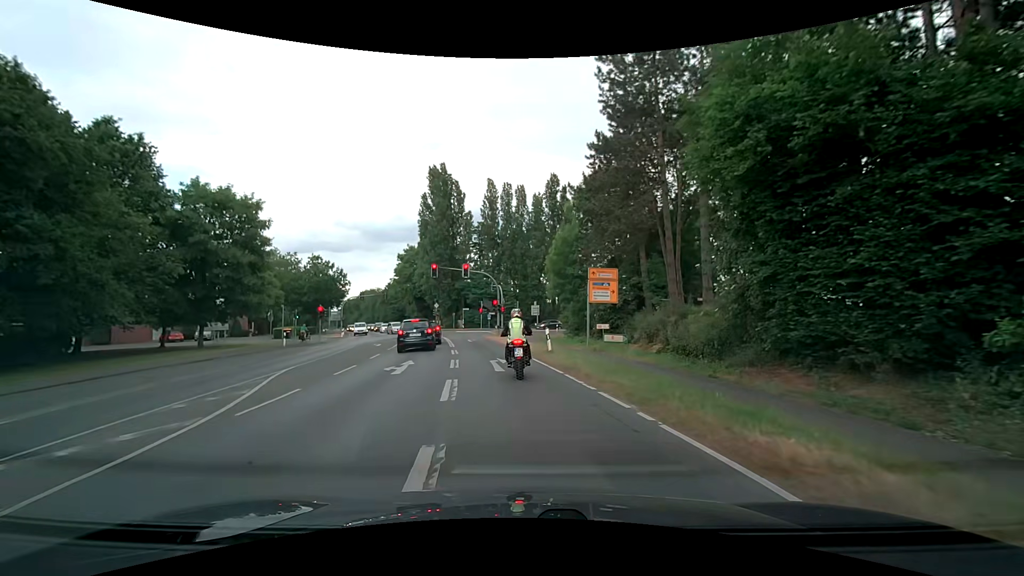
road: secondary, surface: asphalt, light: Day
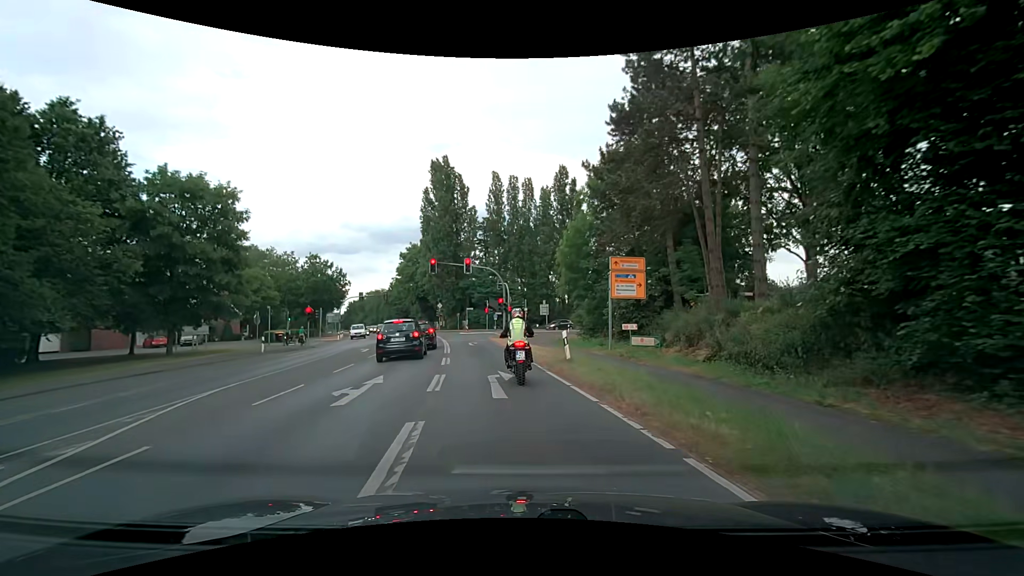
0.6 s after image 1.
(0.0, +4.6) m; 0°
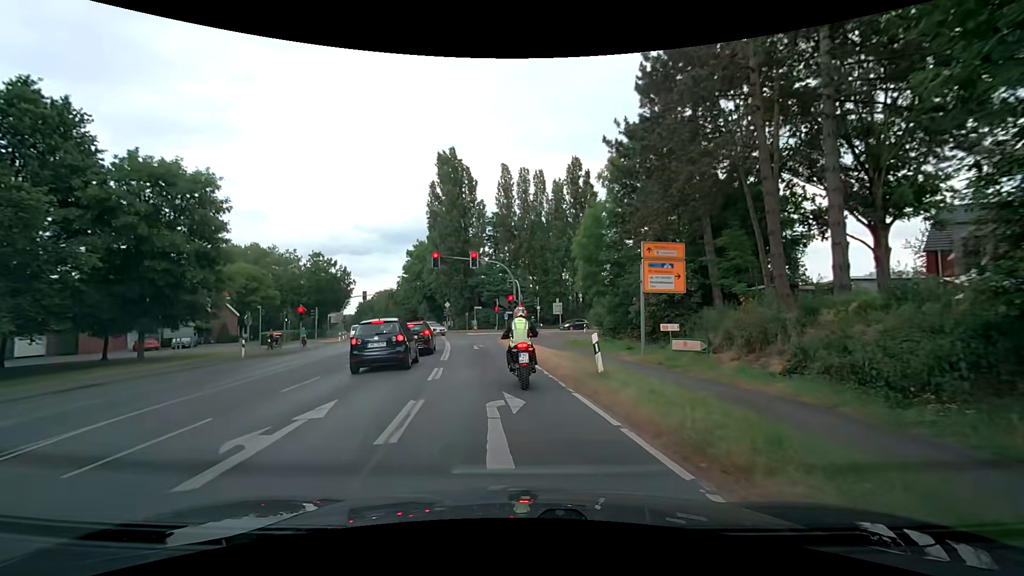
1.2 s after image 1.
(0.0, +4.1) m; -2°
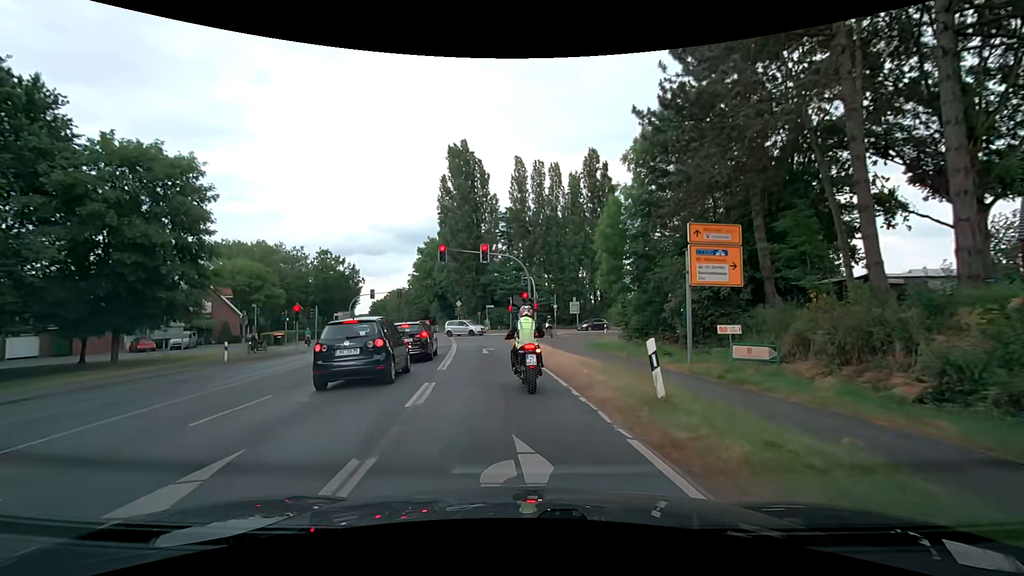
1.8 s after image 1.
(-0.1, +3.6) m; -1°
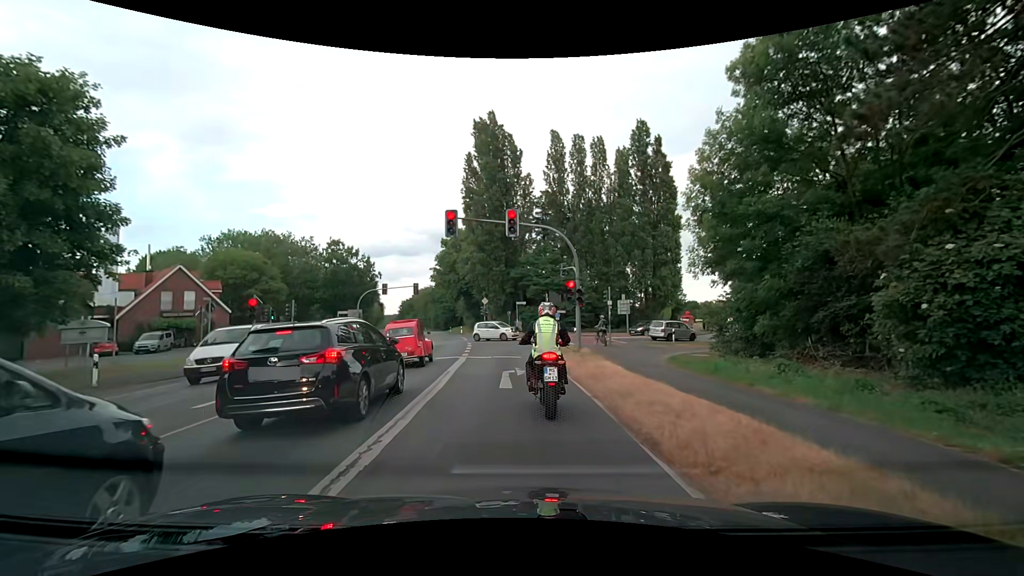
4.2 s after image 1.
(-0.5, +11.0) m; -4°
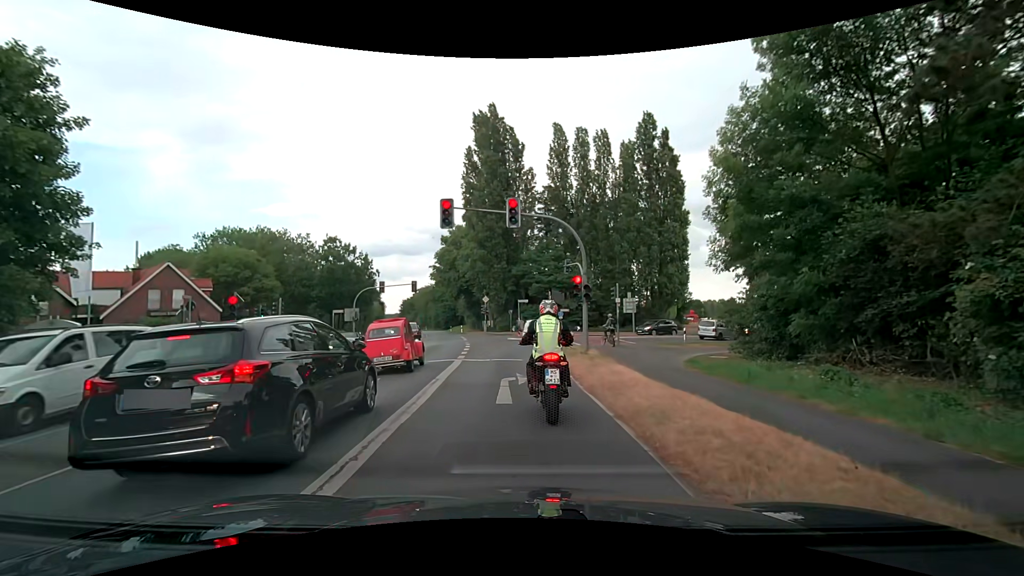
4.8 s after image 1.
(0.0, +2.0) m; -1°
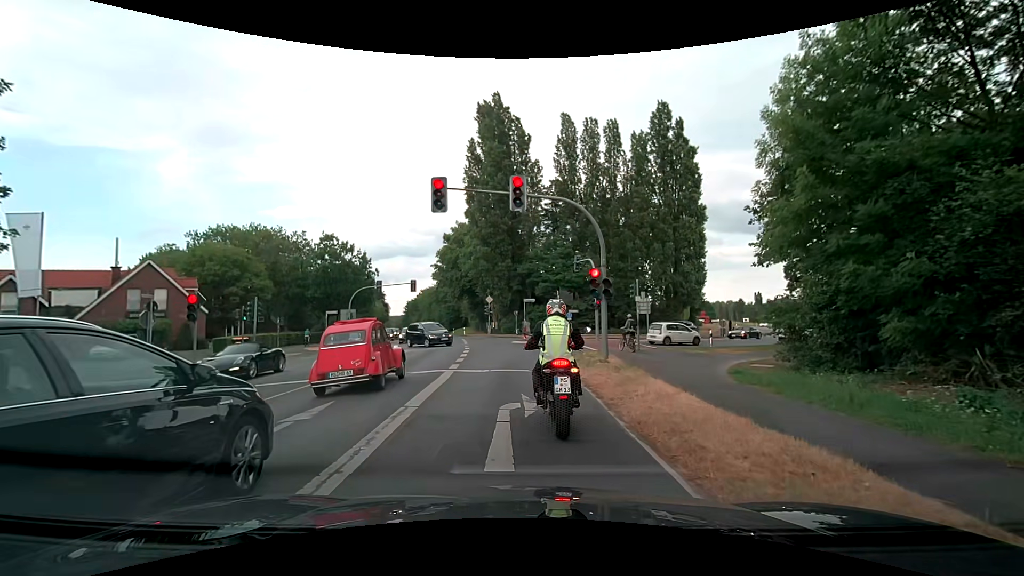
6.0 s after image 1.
(+0.1, +3.6) m; 0°
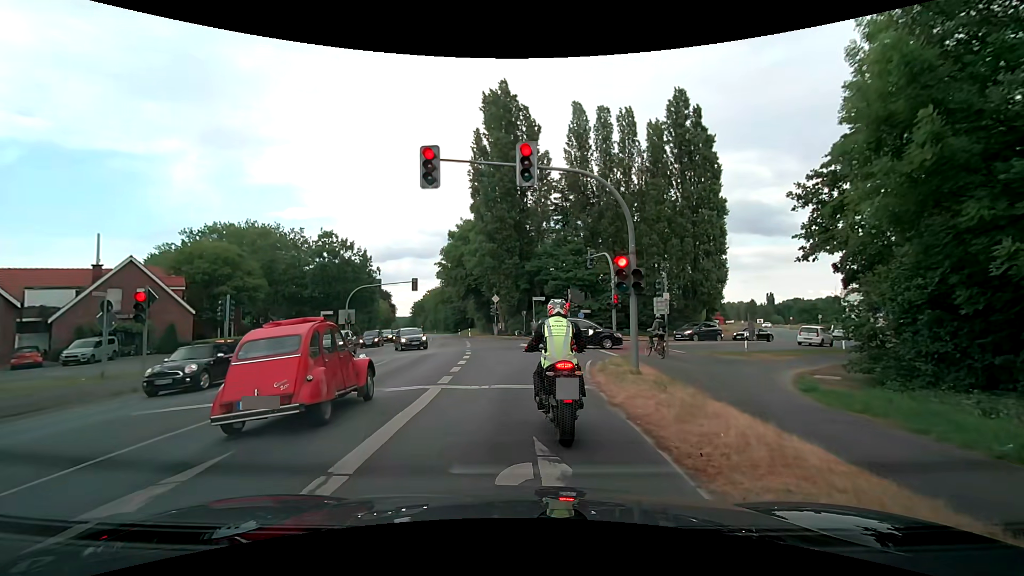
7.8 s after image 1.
(-0.1, +3.5) m; -1°
